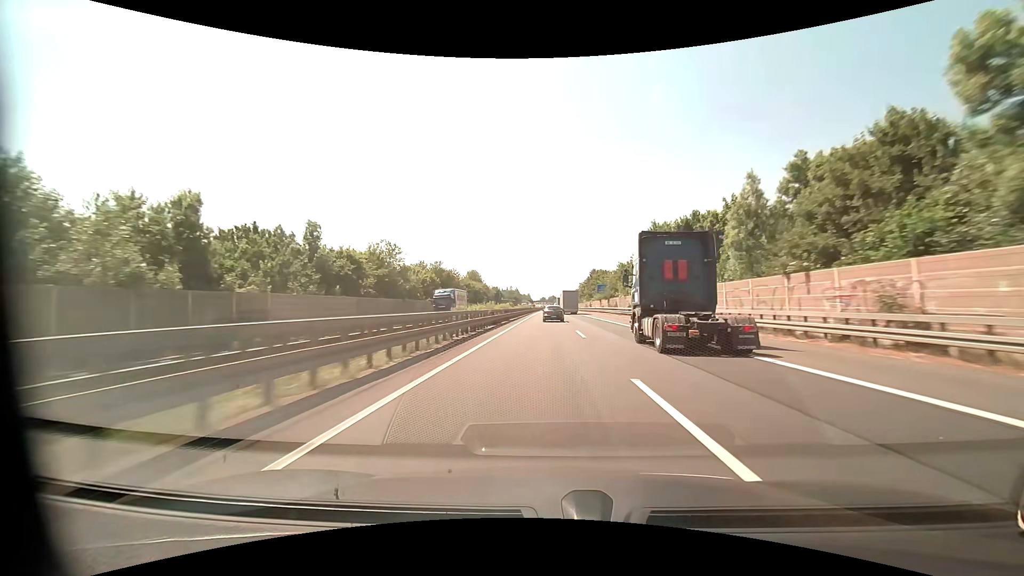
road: motorway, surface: asphalt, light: Day
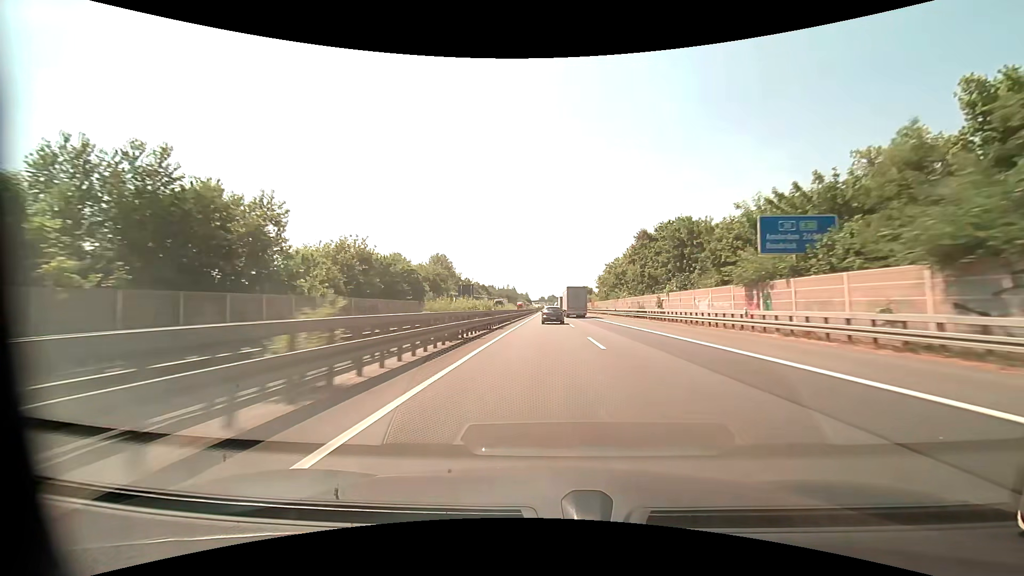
(+0.2, +77.4) m; 0°
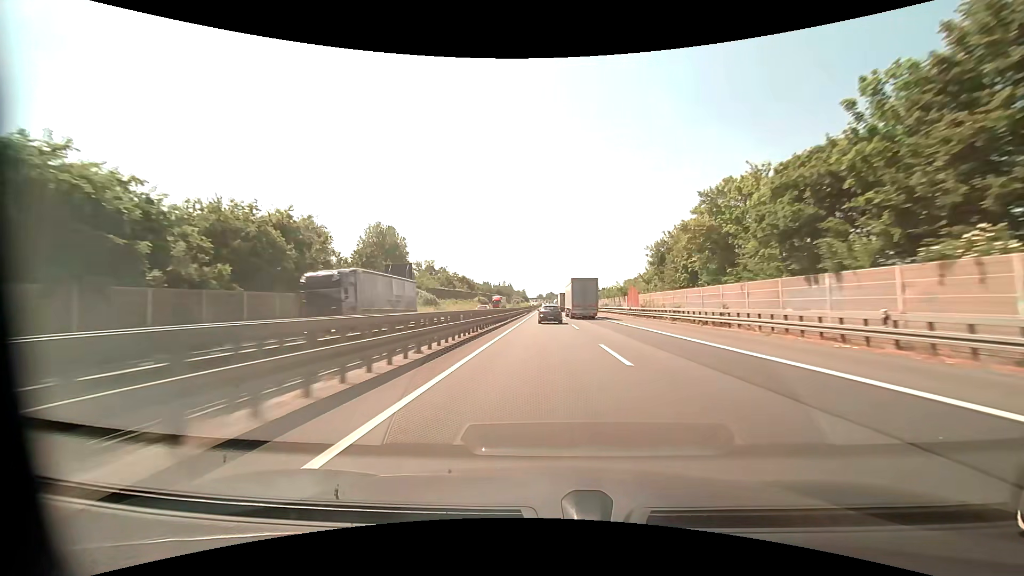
(+0.1, +58.5) m; 0°
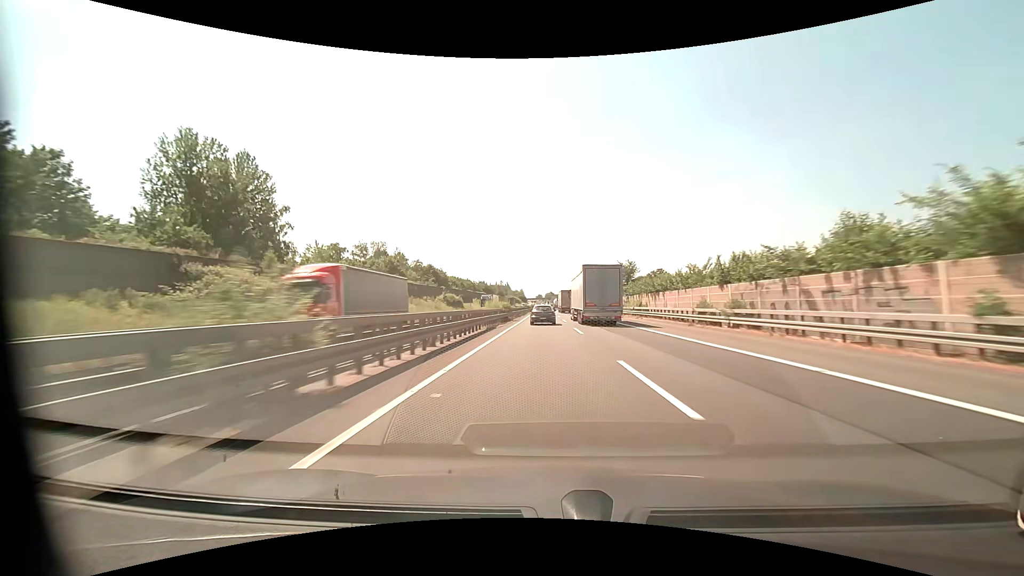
(+0.1, +59.2) m; 0°
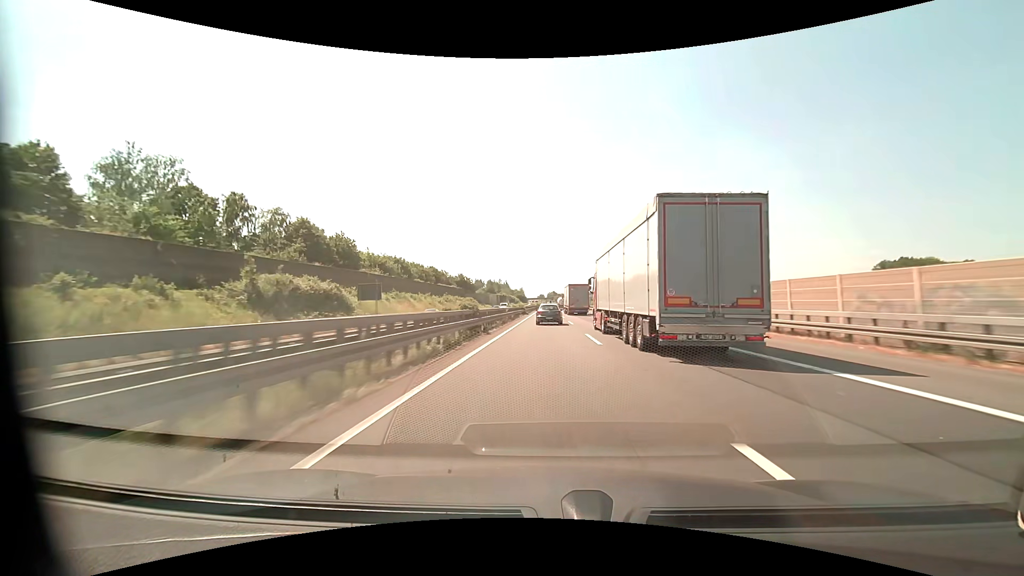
(-0.2, +78.9) m; 0°
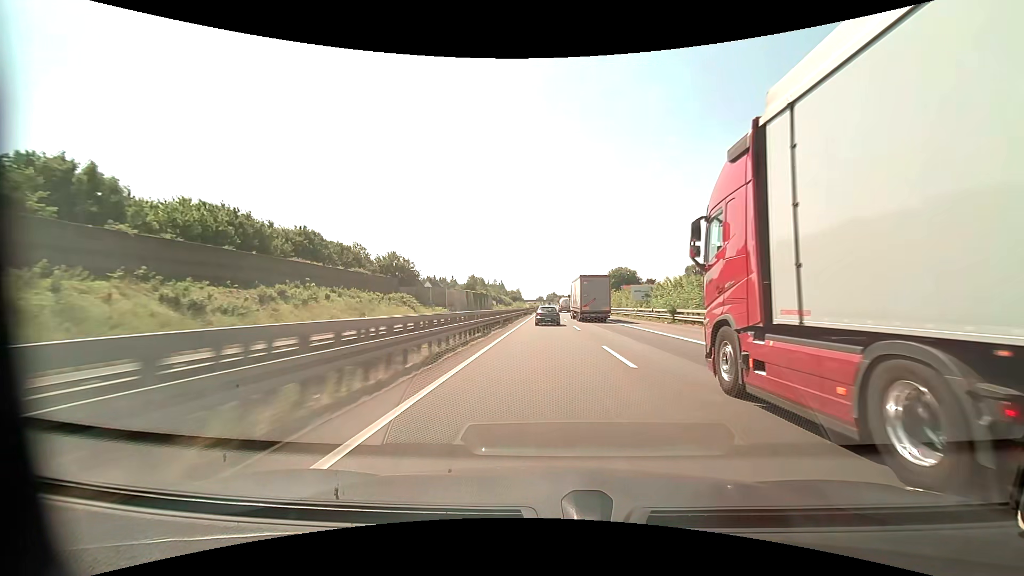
(0.0, +77.9) m; 0°
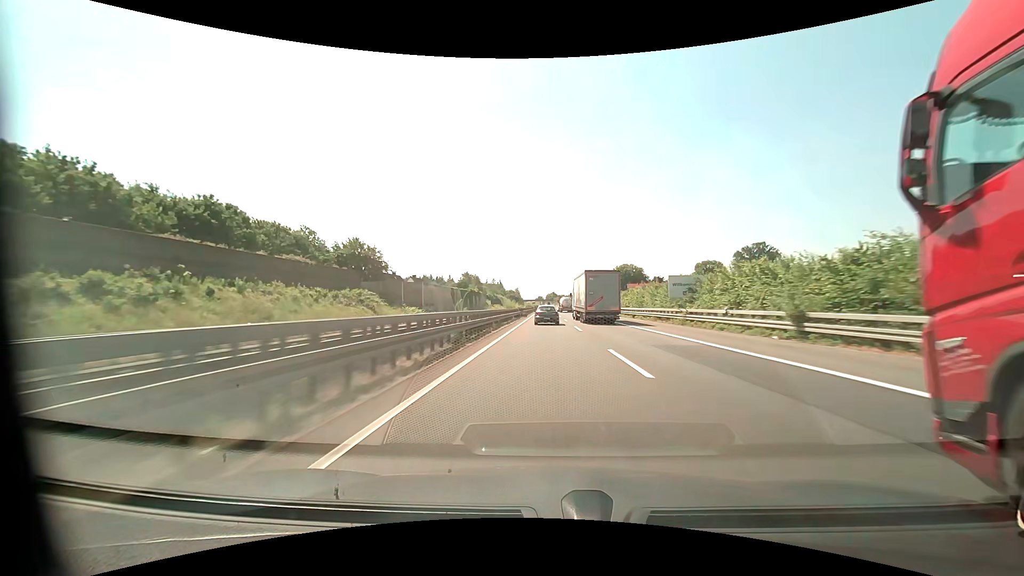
(0.0, +19.7) m; 0°
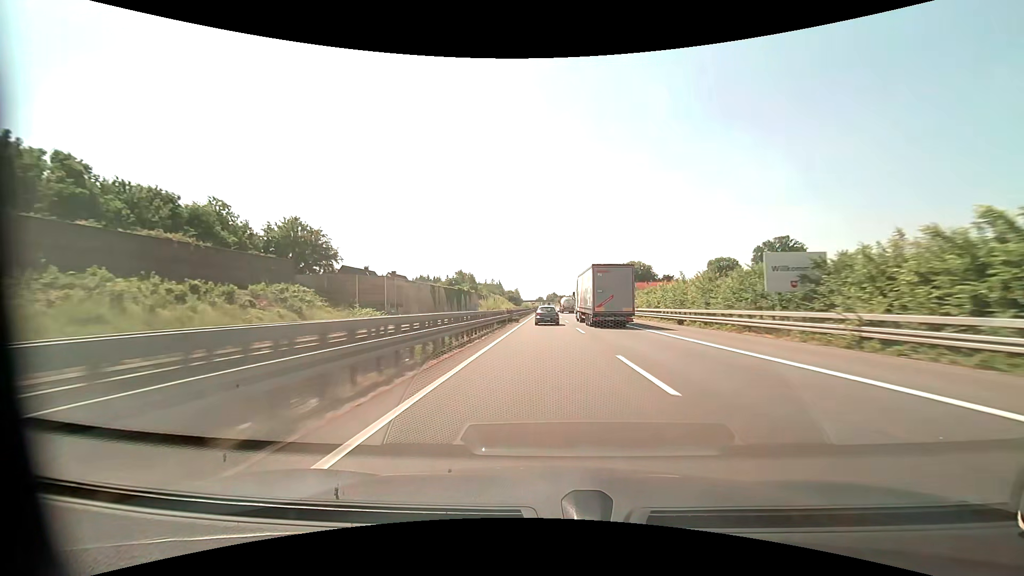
(0.0, +19.8) m; 0°
(0, +10) (0, +20) (0, +30) (0, +40) (0, +50) (0, +60) (0, +70) (0, +80) (0, +90) (0, +100) m
